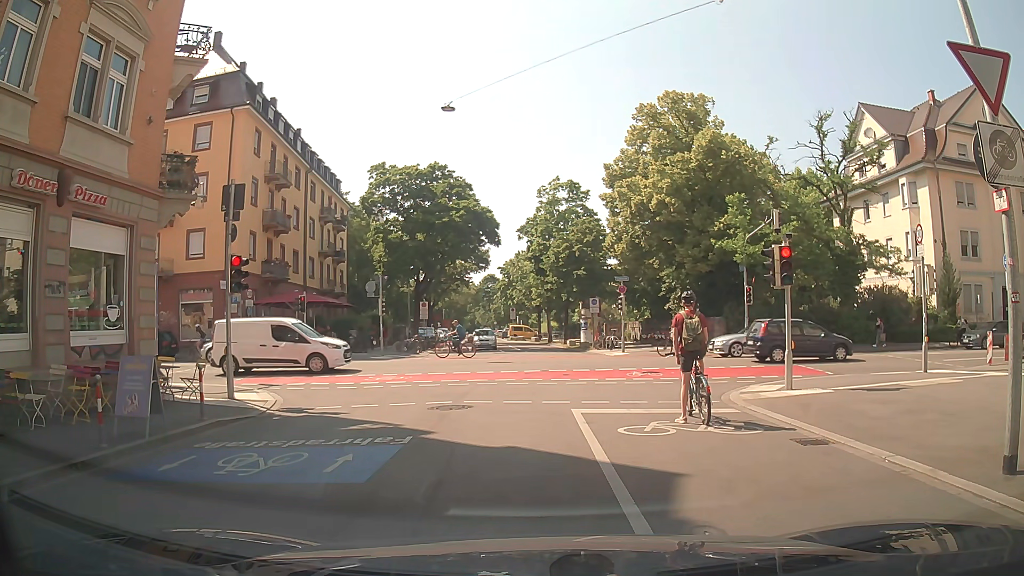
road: residential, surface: asphalt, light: Day
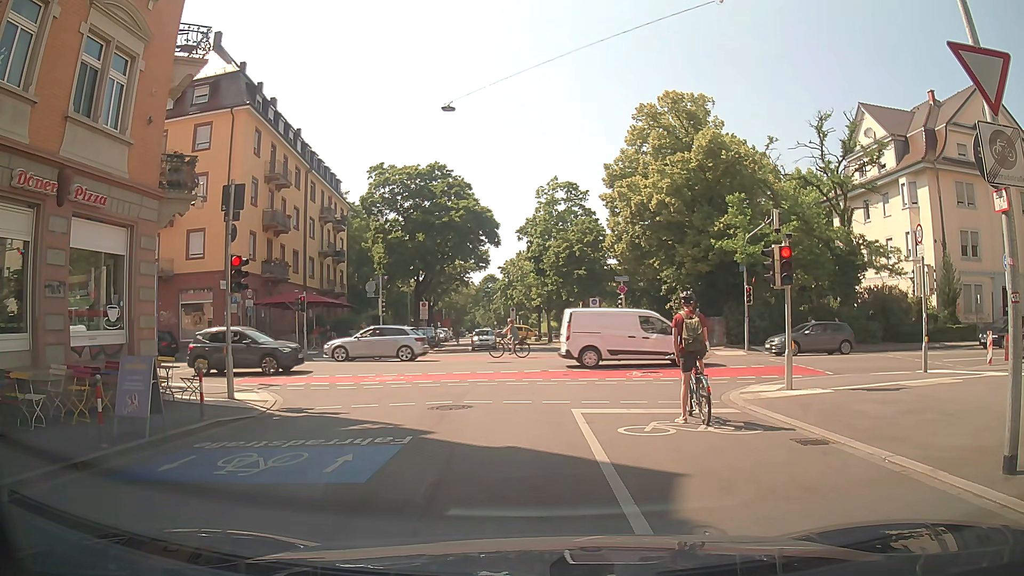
(0.0, 0.0) m; 0°
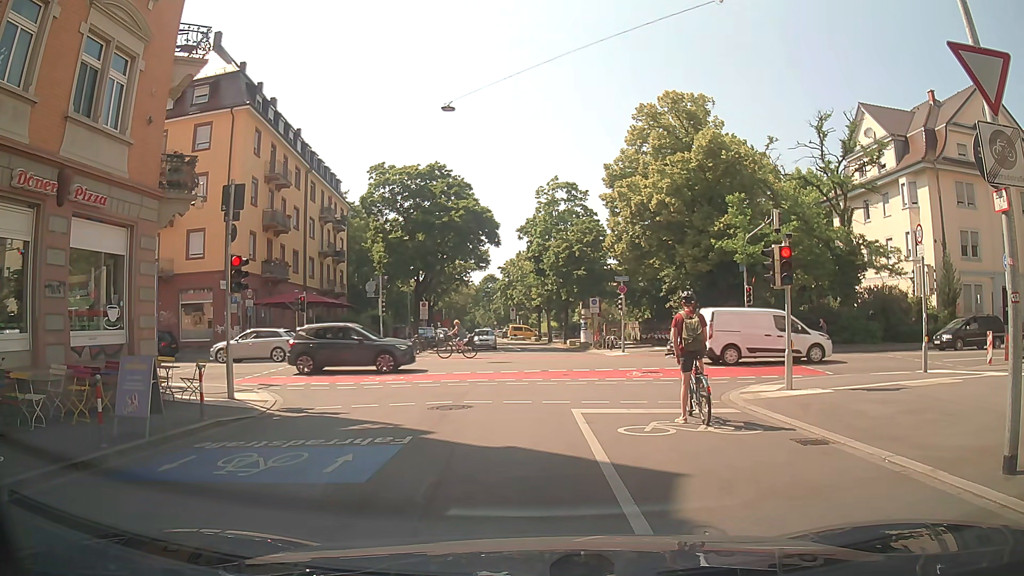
(0.0, 0.0) m; 0°
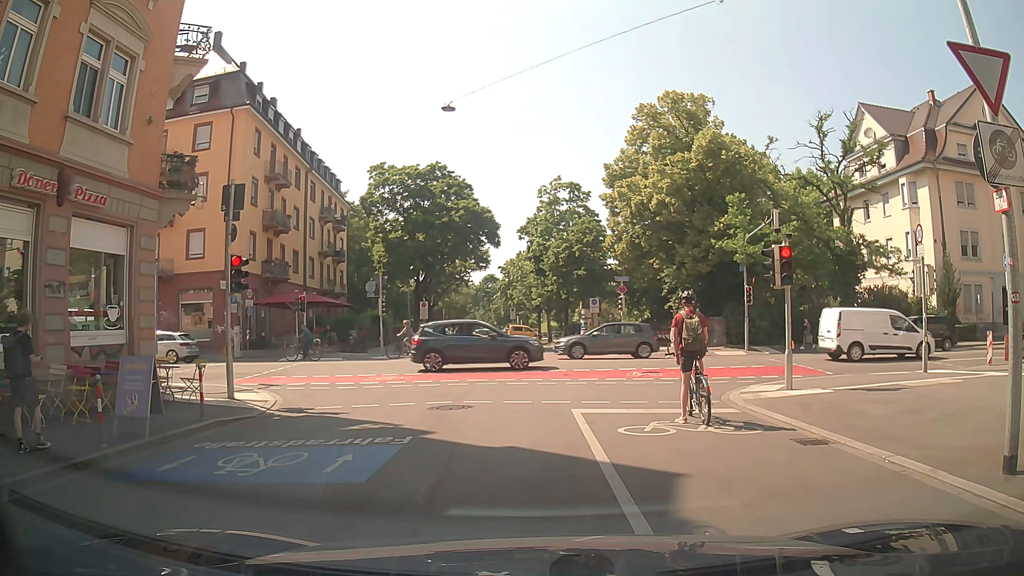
(0.0, 0.0) m; 0°
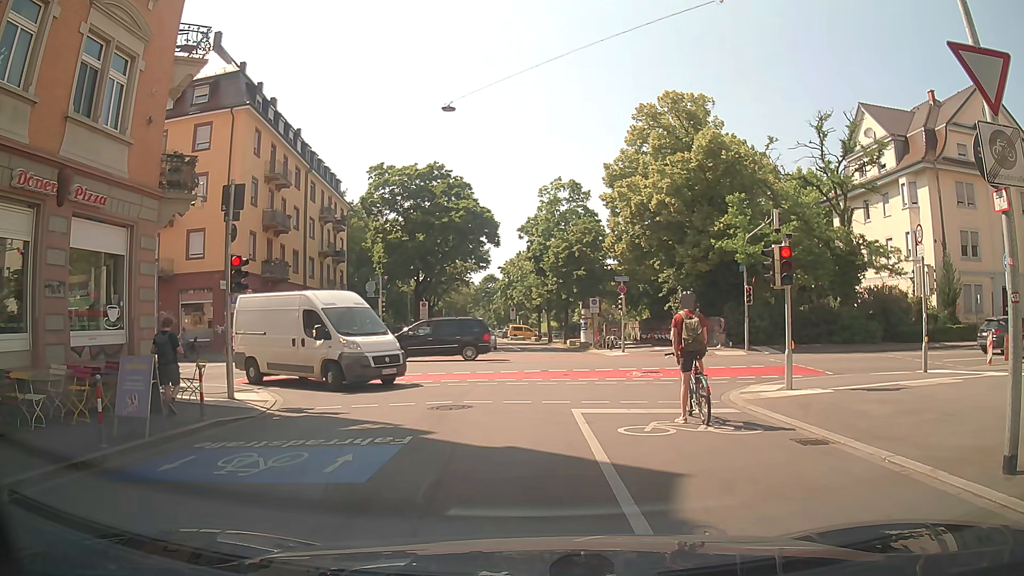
(0.0, 0.0) m; 0°
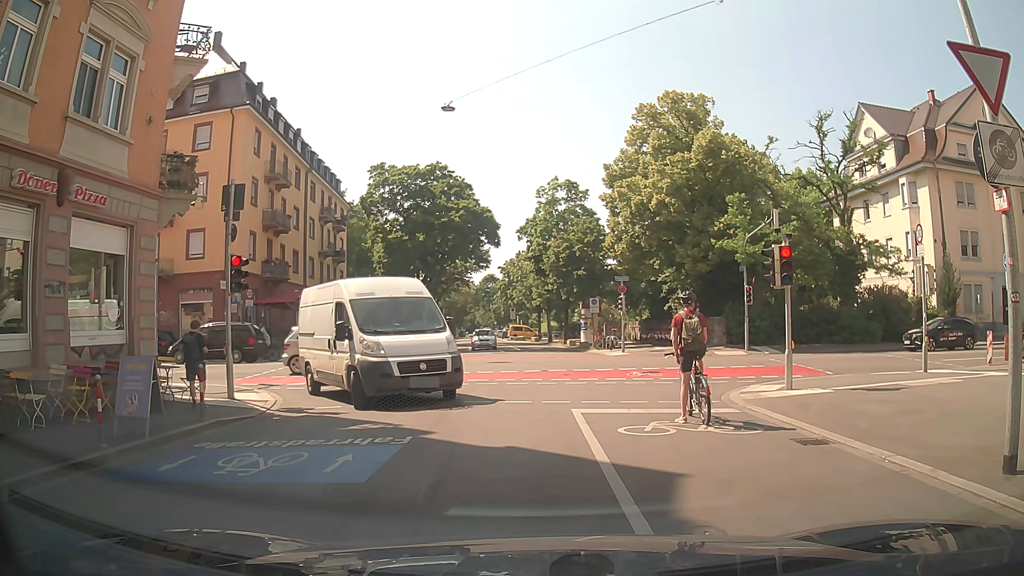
(0.0, 0.0) m; 0°
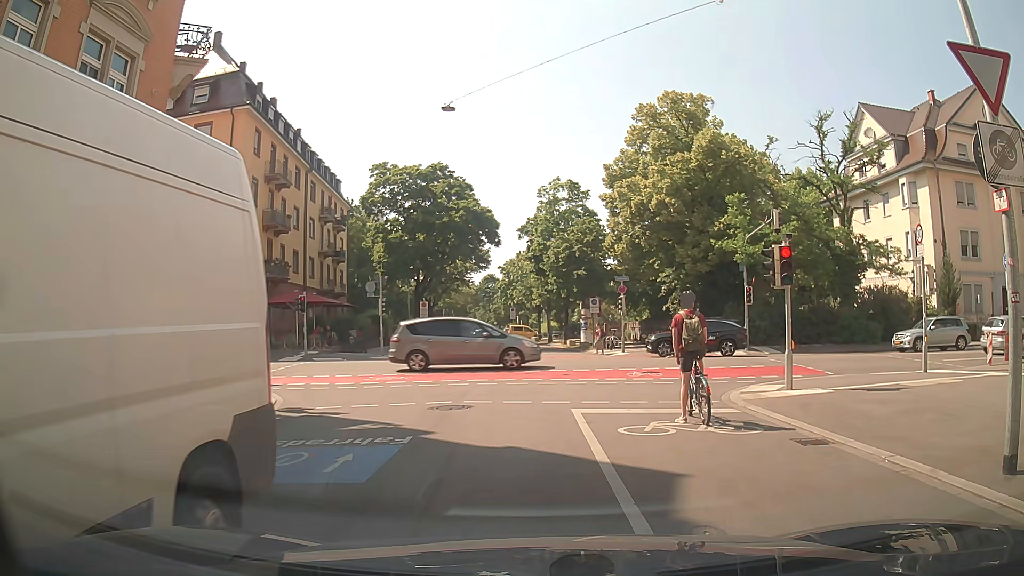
(0.0, 0.0) m; 0°
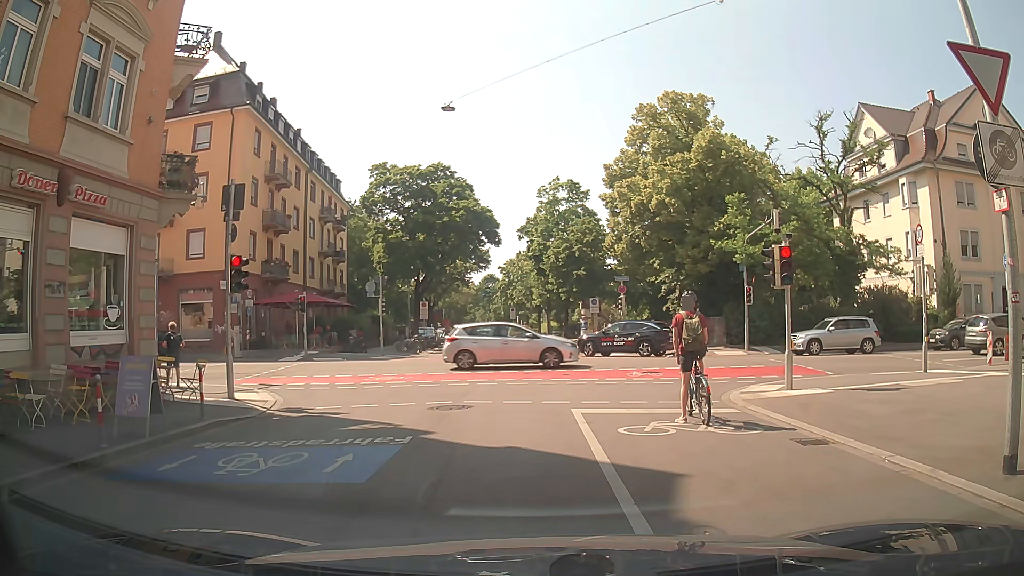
(0.0, 0.0) m; 0°
